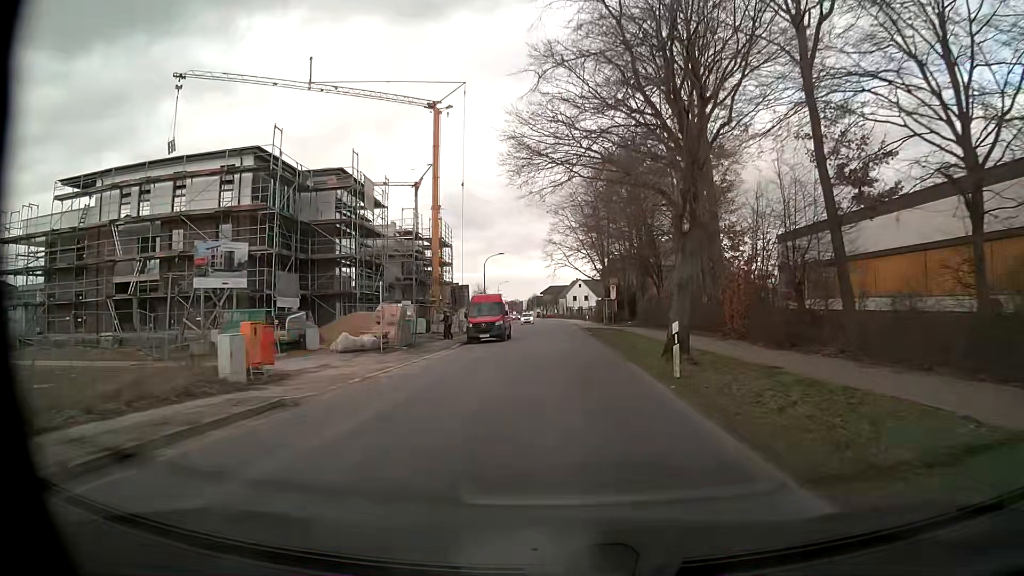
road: unclassified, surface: asphalt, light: Day
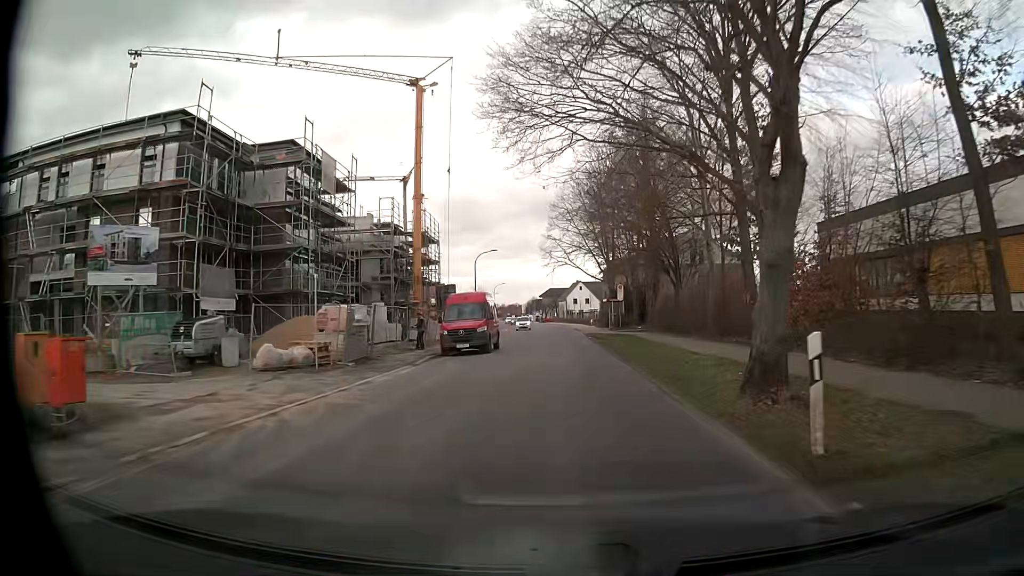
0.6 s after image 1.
(0.0, +7.7) m; 0°
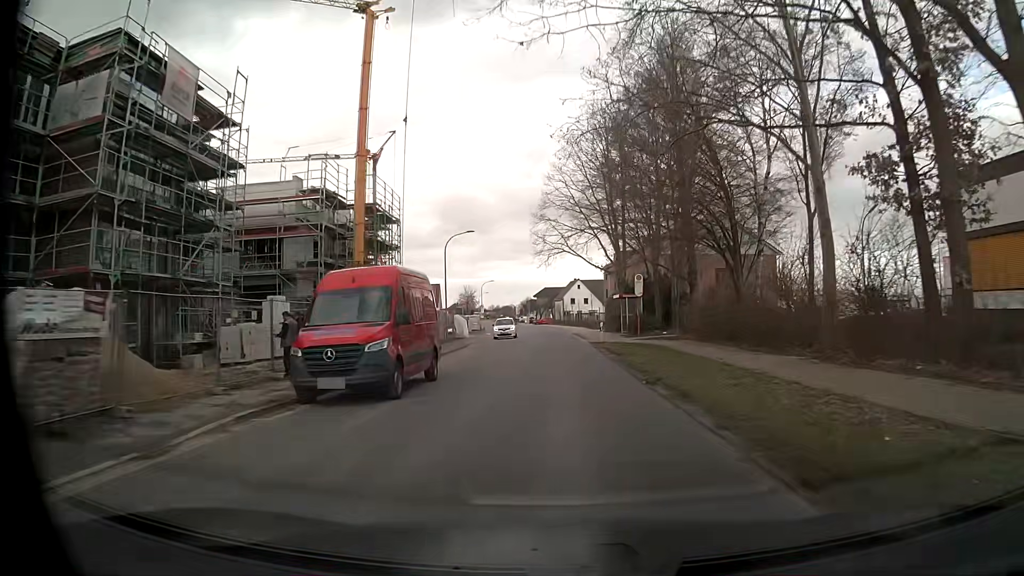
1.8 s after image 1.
(0.0, +15.3) m; +1°
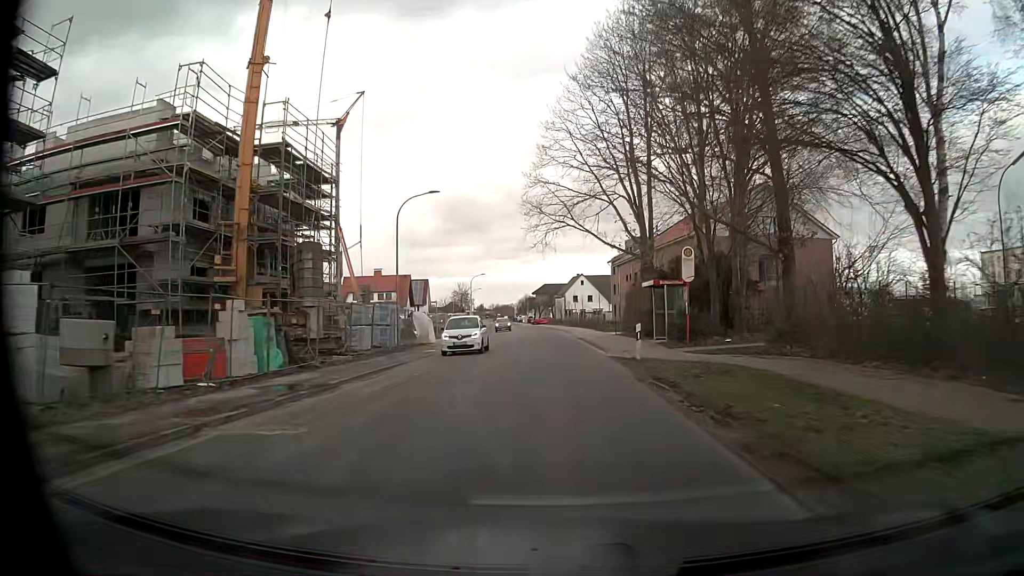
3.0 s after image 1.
(-0.1, +15.4) m; -1°
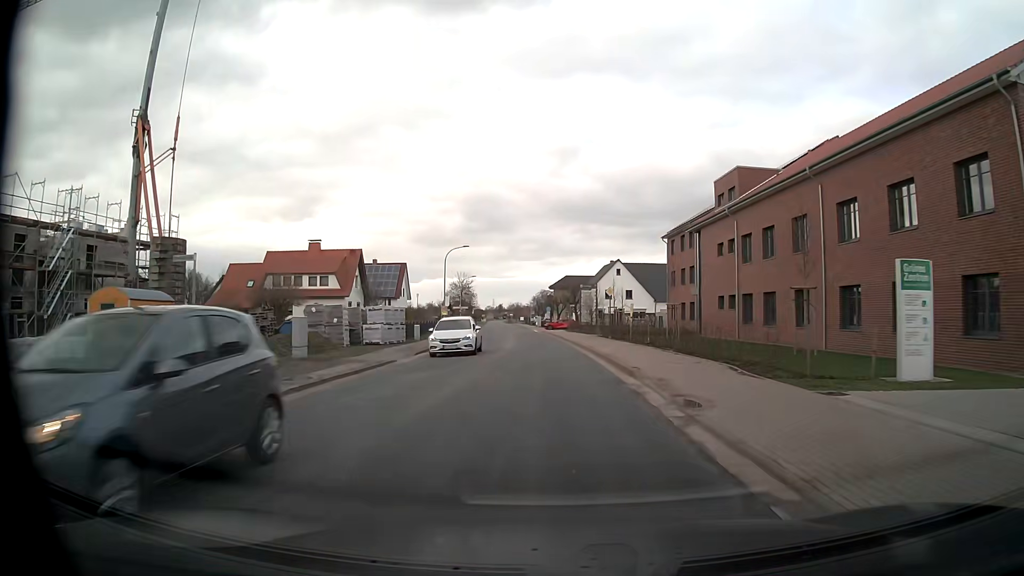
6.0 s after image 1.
(-0.5, +39.4) m; -2°
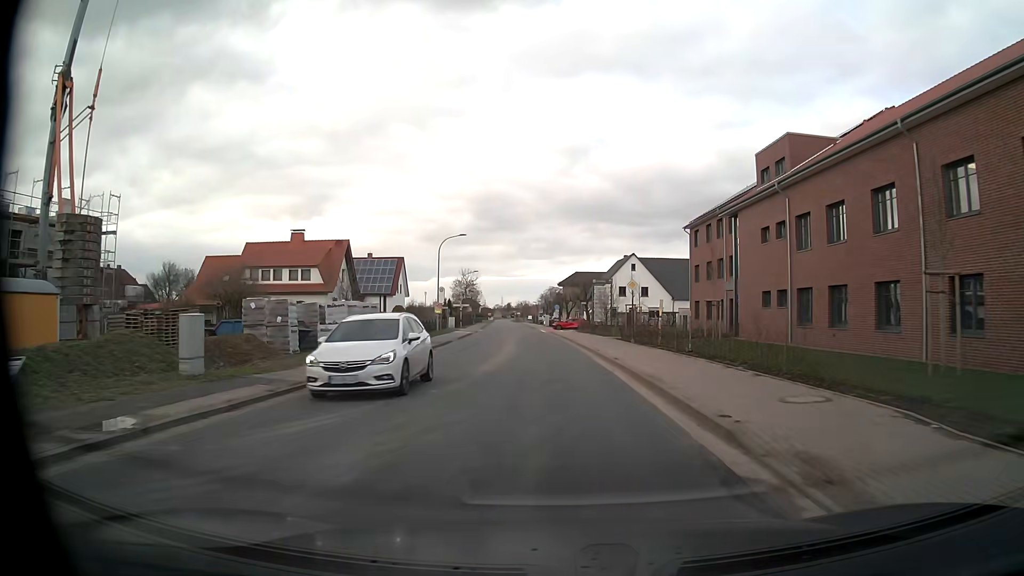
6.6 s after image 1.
(0.0, +7.9) m; -1°
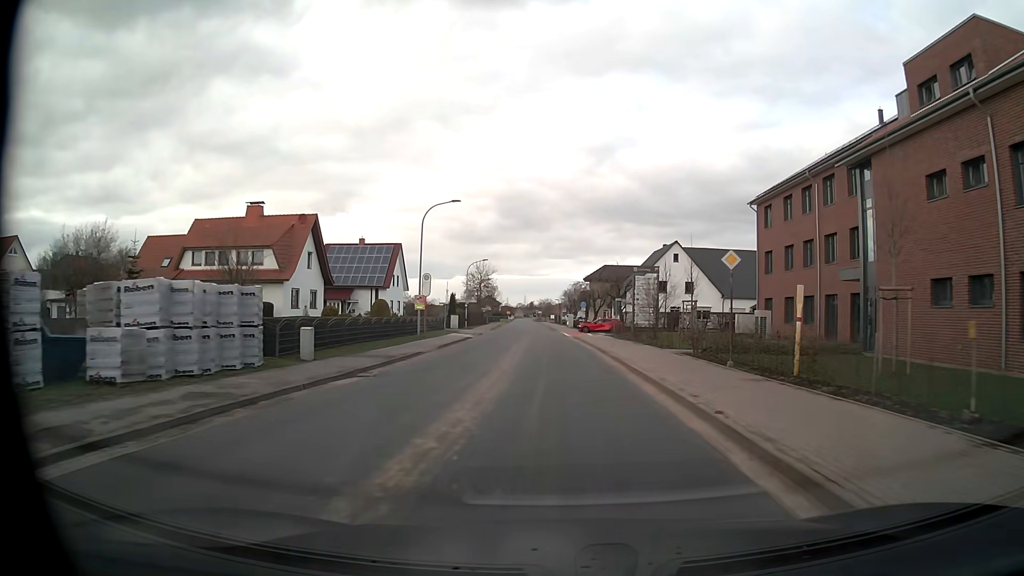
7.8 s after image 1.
(-0.2, +15.6) m; -2°
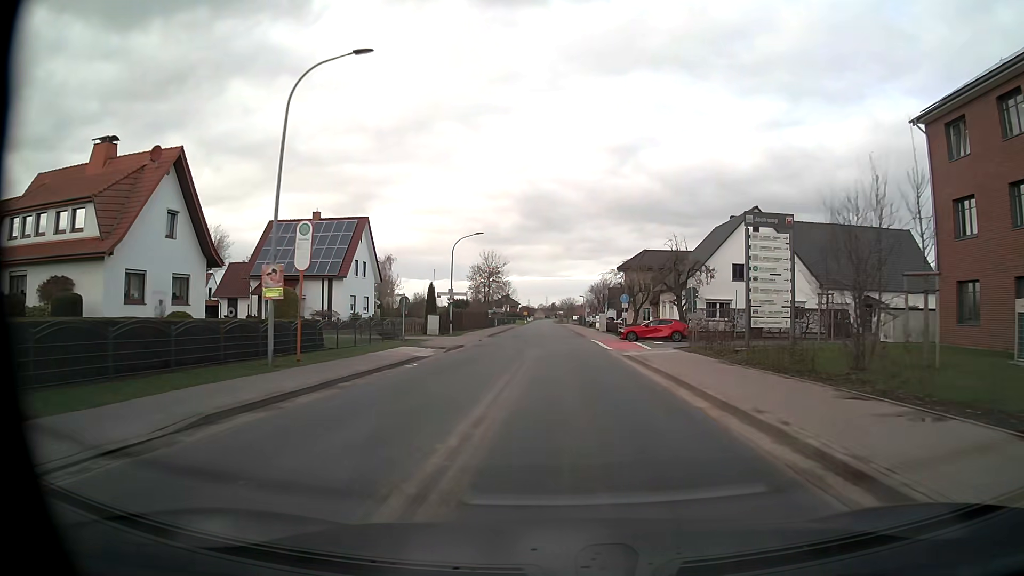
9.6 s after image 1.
(-0.5, +23.3) m; -2°
(0, +10) (0, +20) (0, +30) (0, +40) (0, +50) (0, +60) (-1, +70) (-1, +80) (-1, +90) (-1, +100) m
